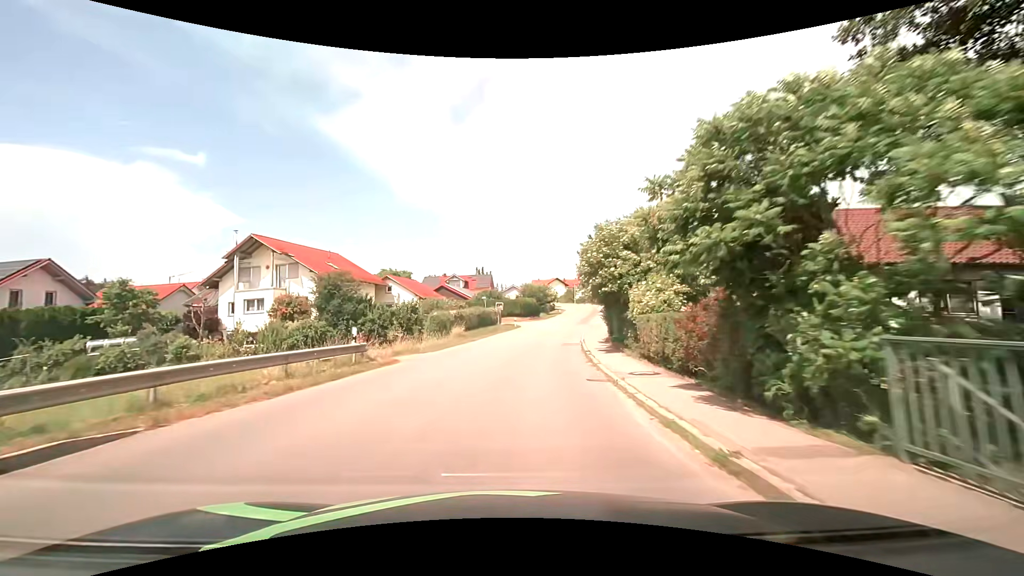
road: tertiary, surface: asphalt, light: Day
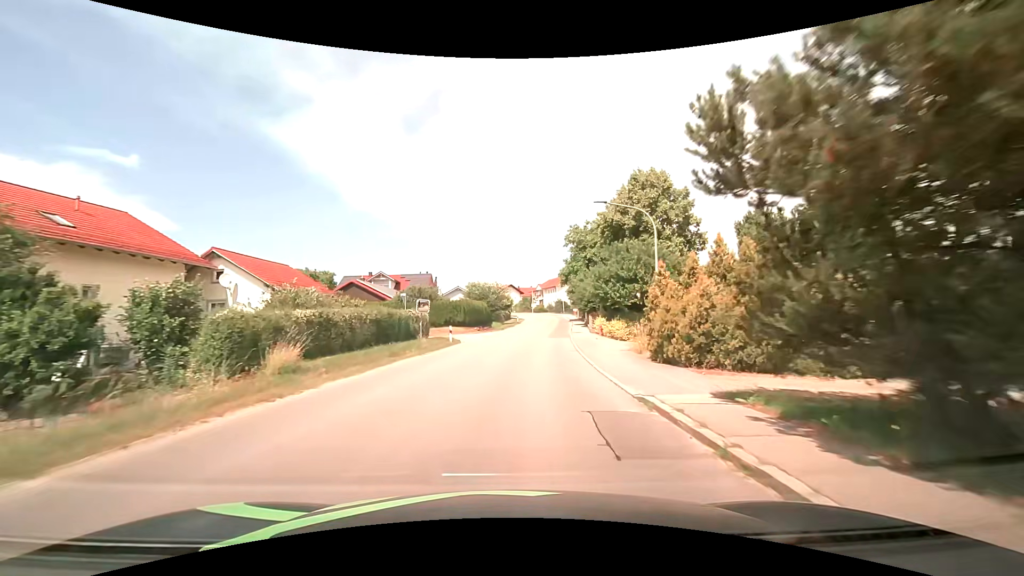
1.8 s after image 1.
(+1.1, +22.5) m; +5°
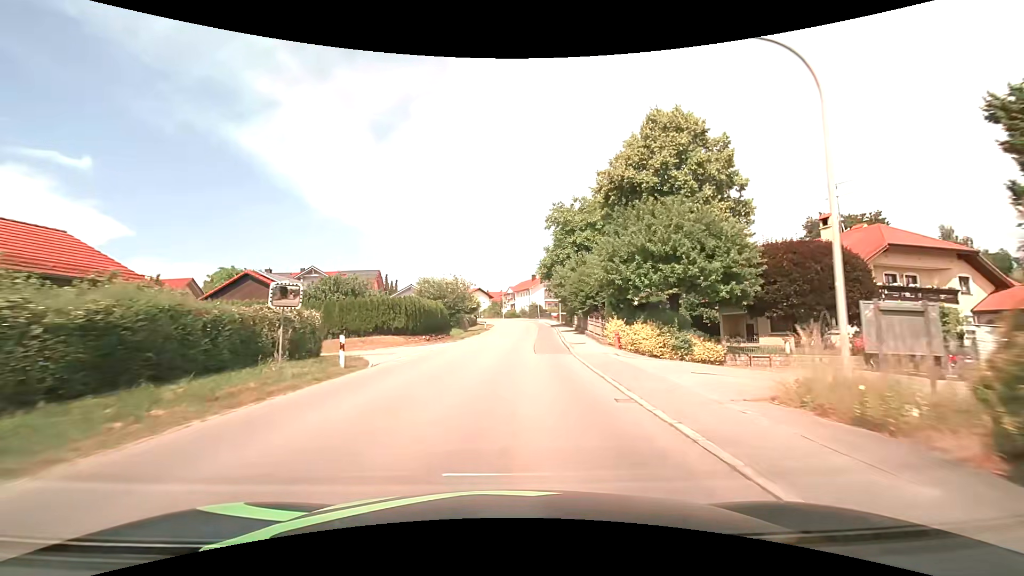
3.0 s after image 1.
(+0.5, +15.1) m; +4°
(0, +10) (0, +20) (+1, +30) (+2, +40) (+2, +50) (+3, +60) (+3, +70) (+3, +80) (+2, +90) (0, +100) m
